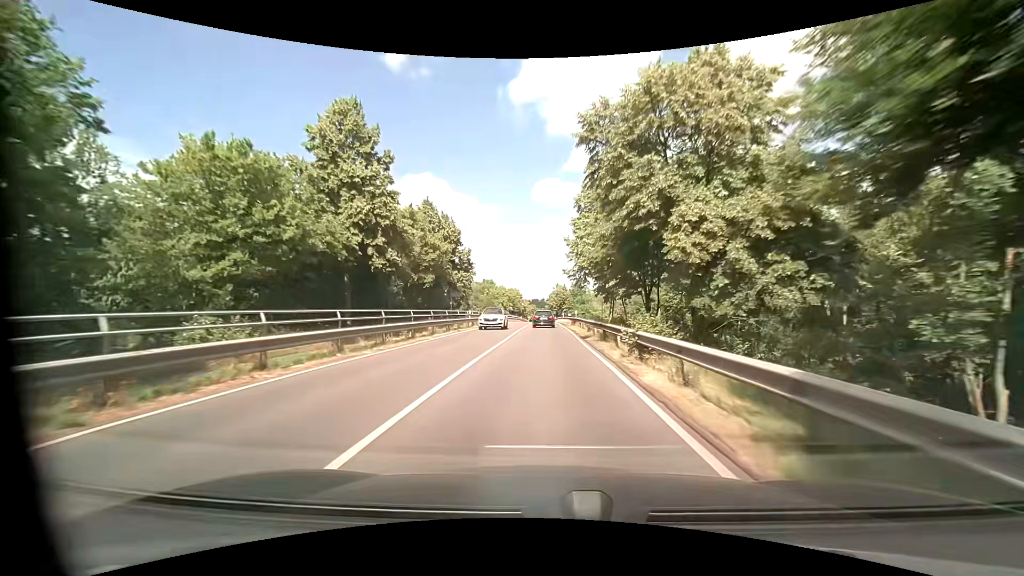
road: secondary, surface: asphalt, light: Day
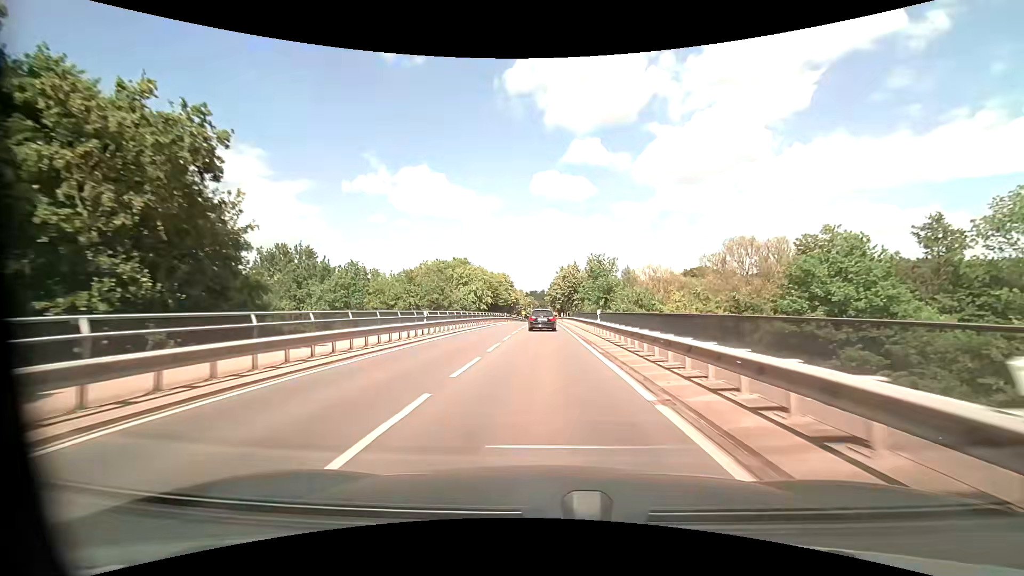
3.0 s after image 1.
(-0.6, +48.5) m; -1°
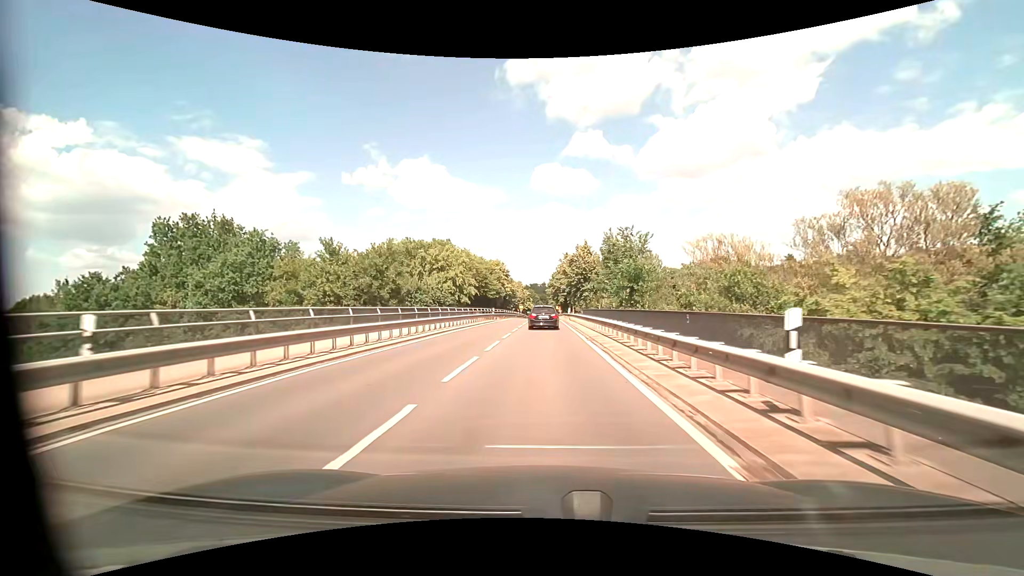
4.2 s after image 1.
(-0.1, +18.8) m; 0°
(0, +10) (0, +20) (0, +30) (0, +40) (0, +50) (0, +60) (0, +70) (0, +80) (0, +90) (0, +100) m
